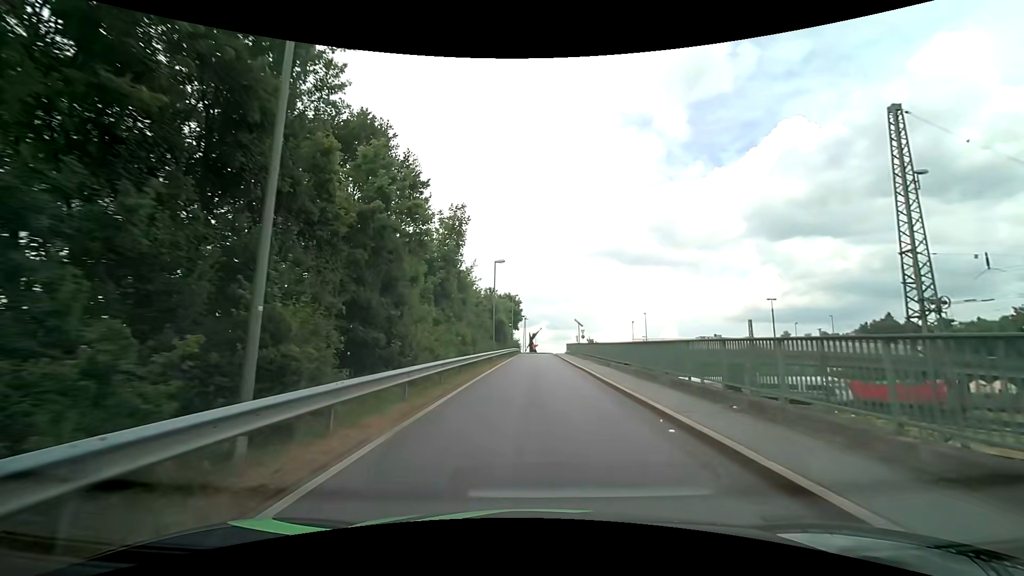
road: unclassified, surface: asphalt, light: Day
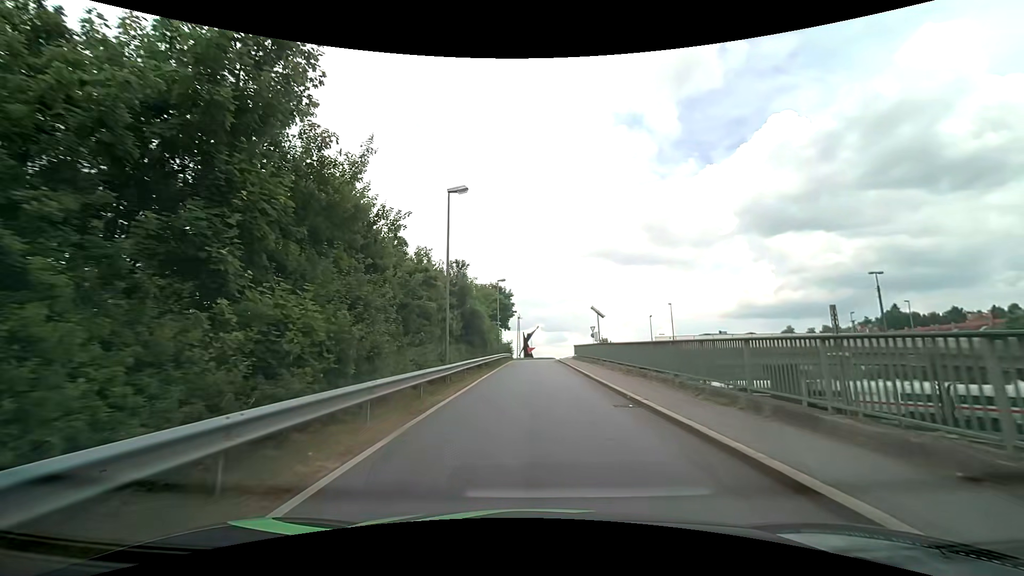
(+0.1, +18.5) m; 0°
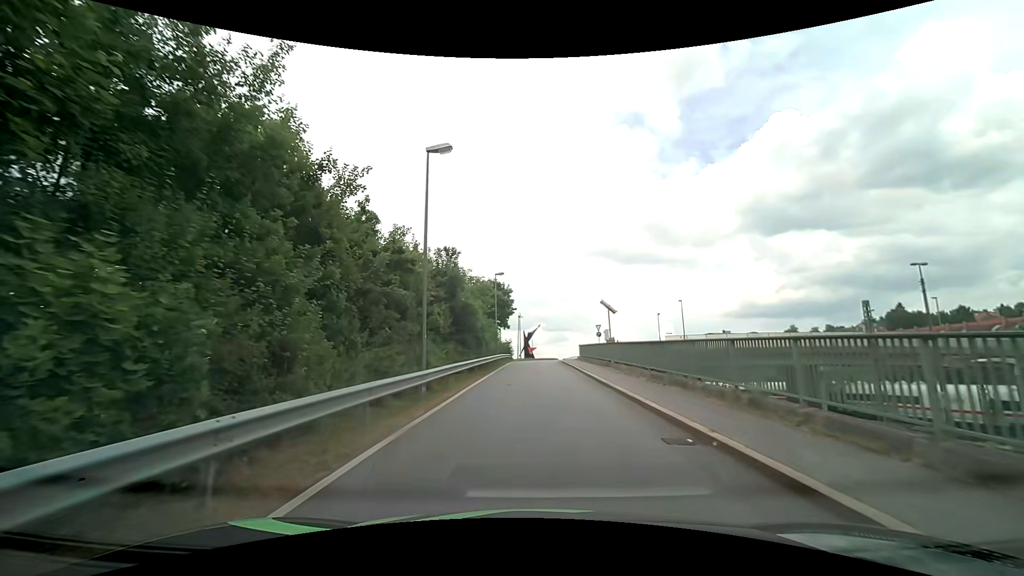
(0.0, +4.2) m; 0°
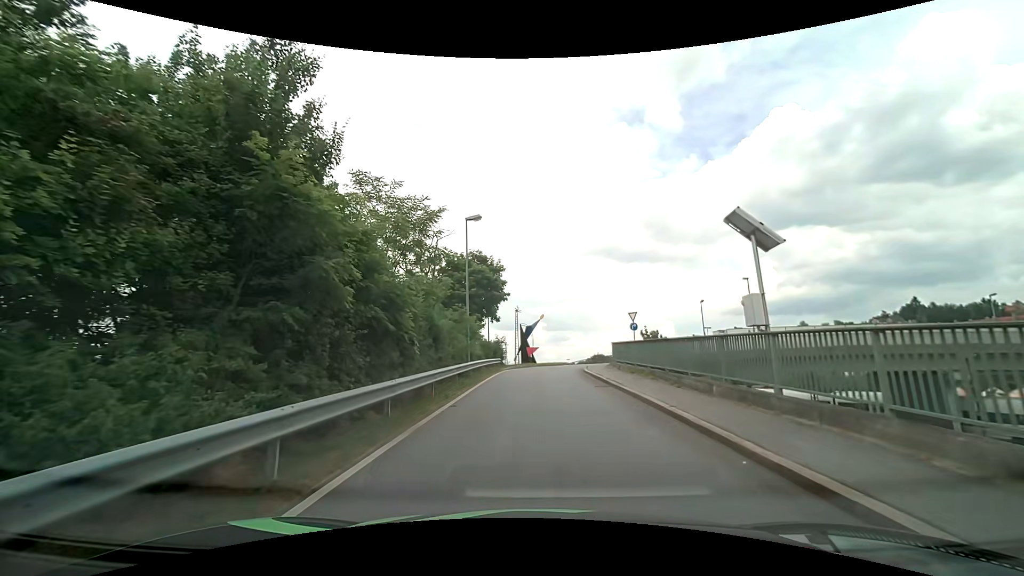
(0.0, +19.1) m; +1°
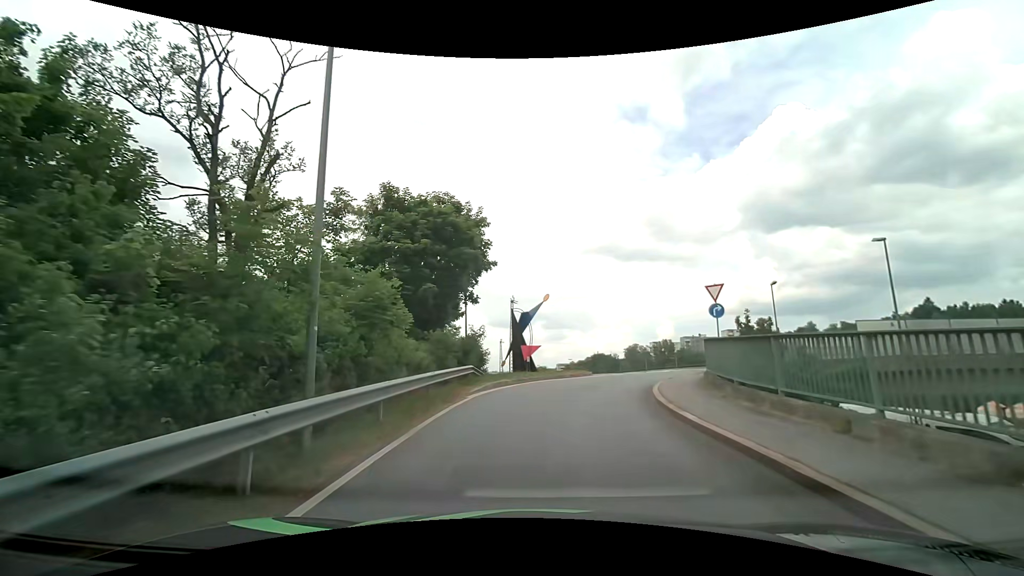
(-0.2, +16.6) m; 0°
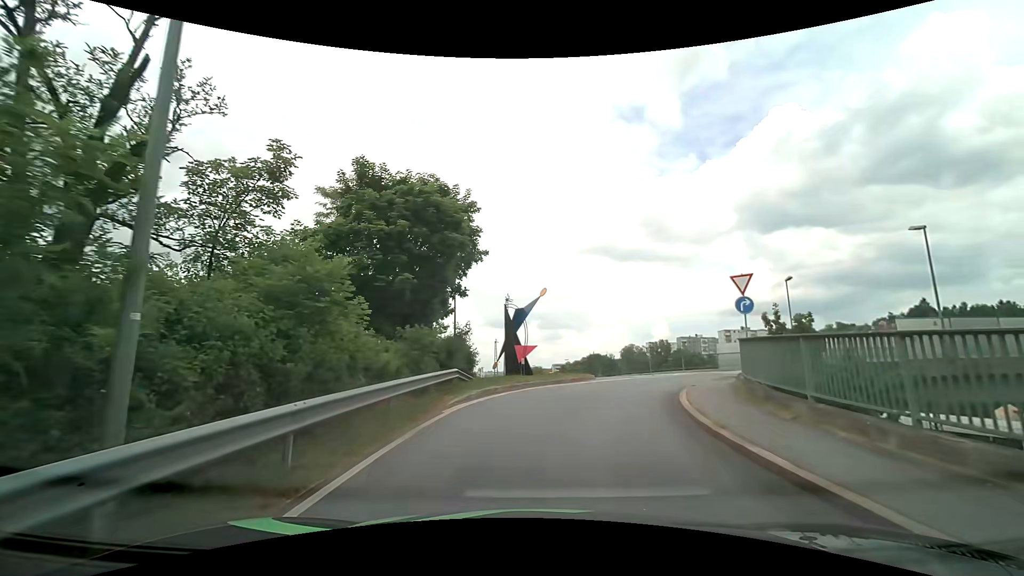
(0.0, +3.1) m; +1°
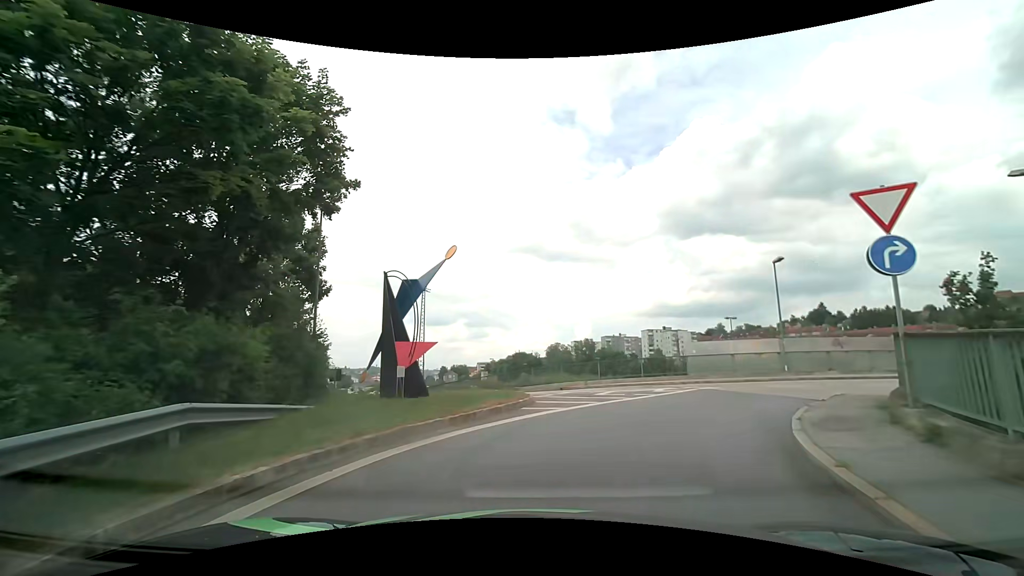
(+0.5, +10.5) m; +7°
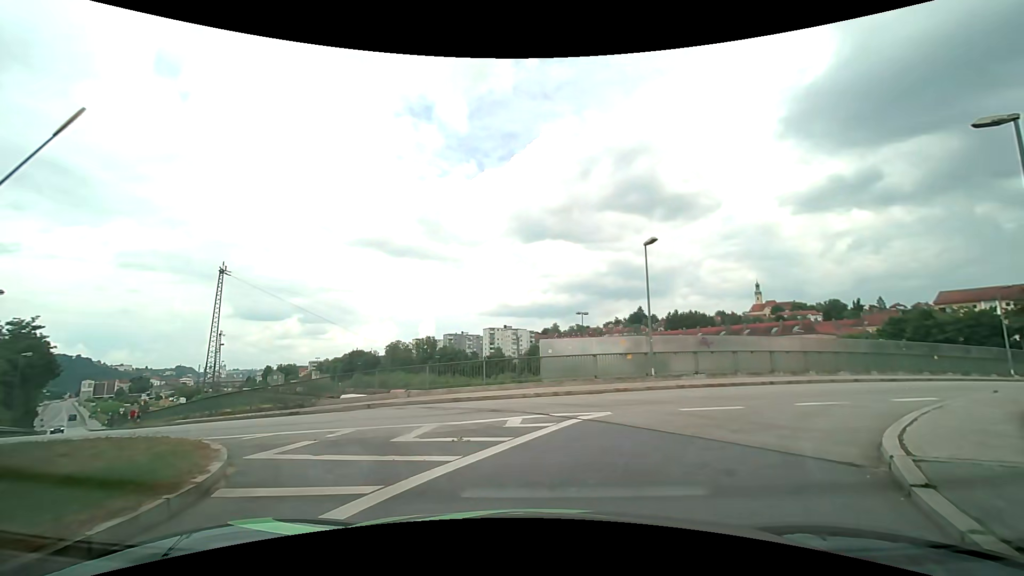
(+1.0, +7.7) m; +18°
